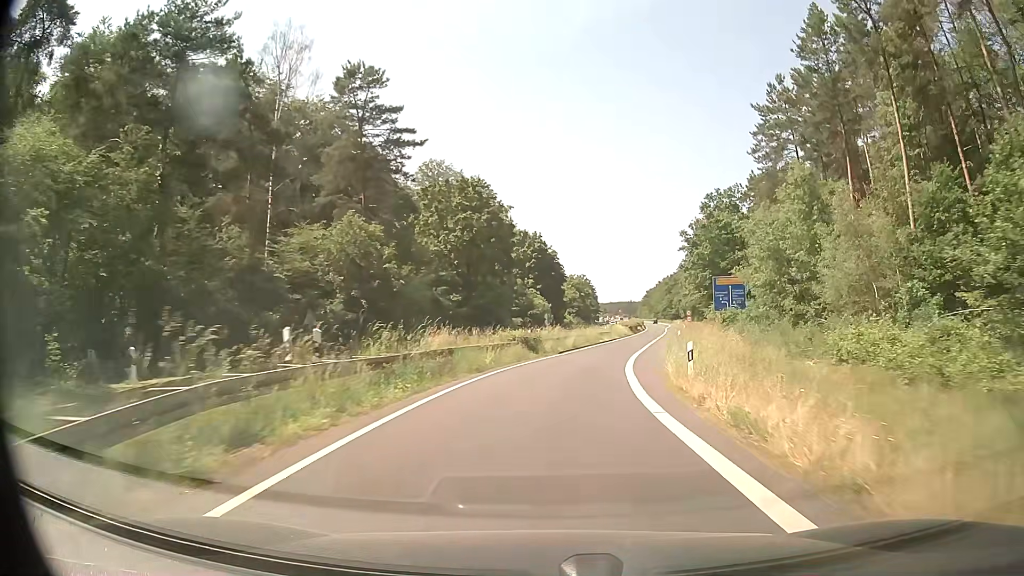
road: secondary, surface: asphalt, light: Day
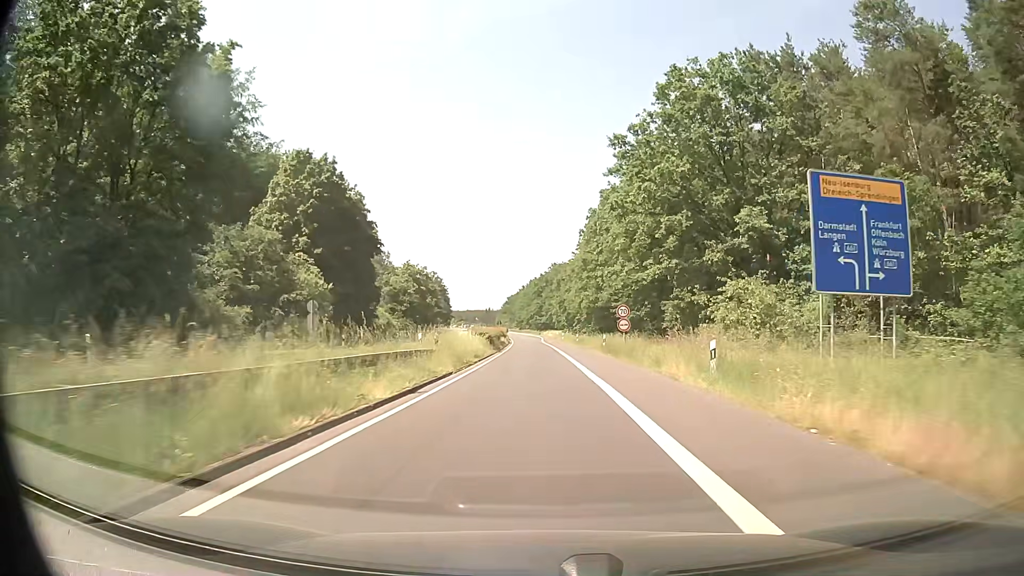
(+5.8, +48.3) m; +12°
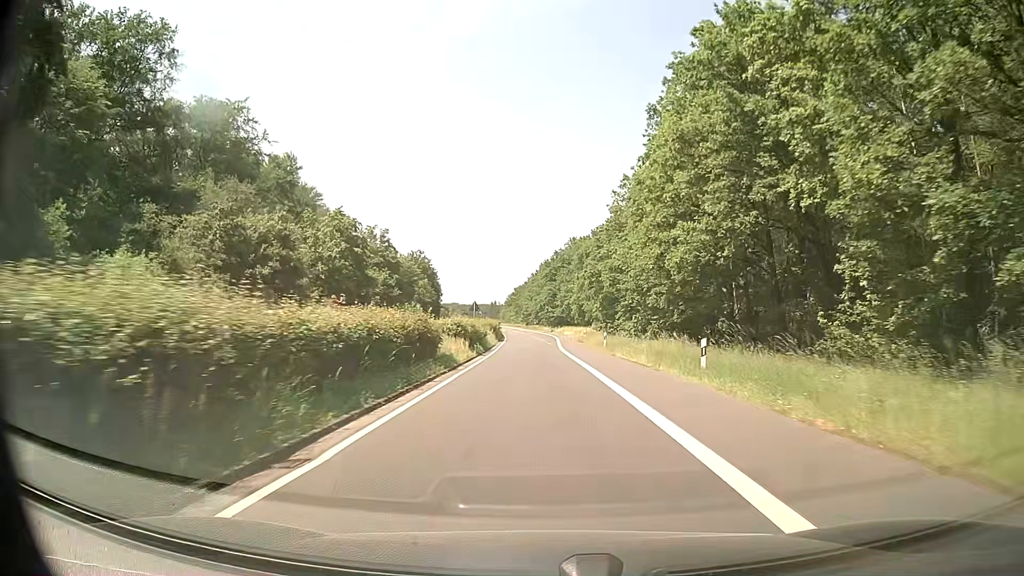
(-0.4, +49.0) m; -1°
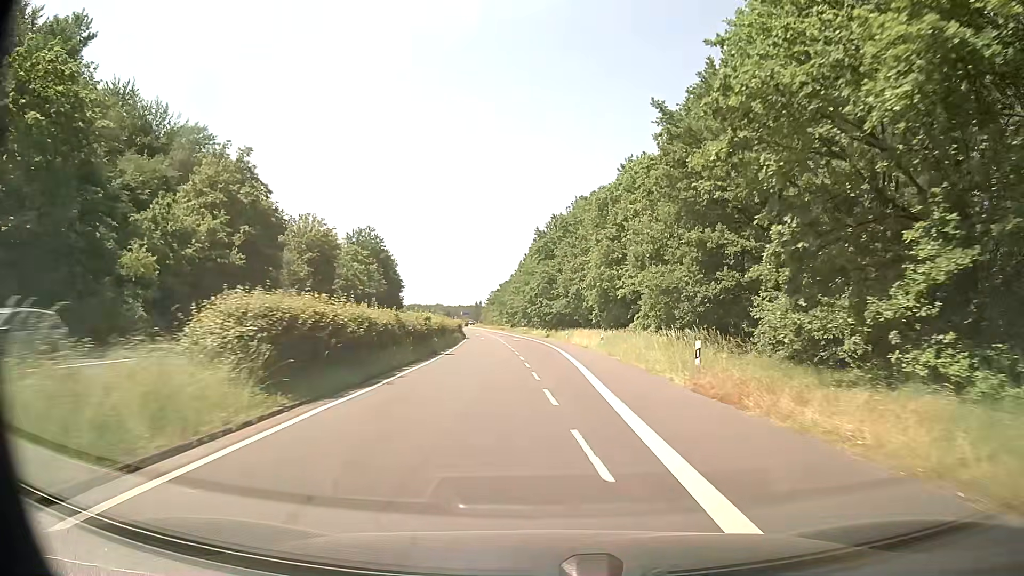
(-0.2, +49.7) m; +1°
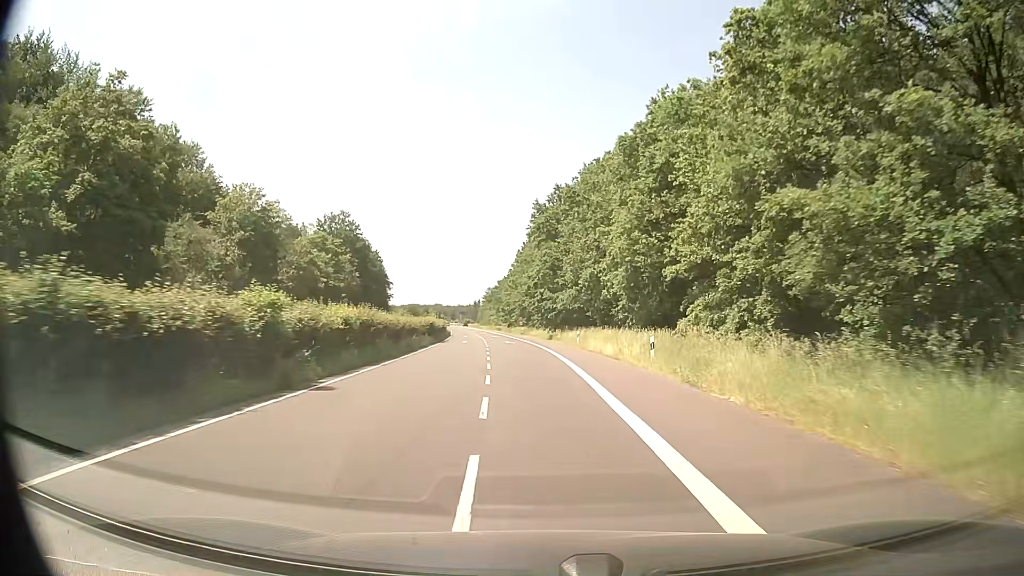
(0.0, +20.0) m; -1°
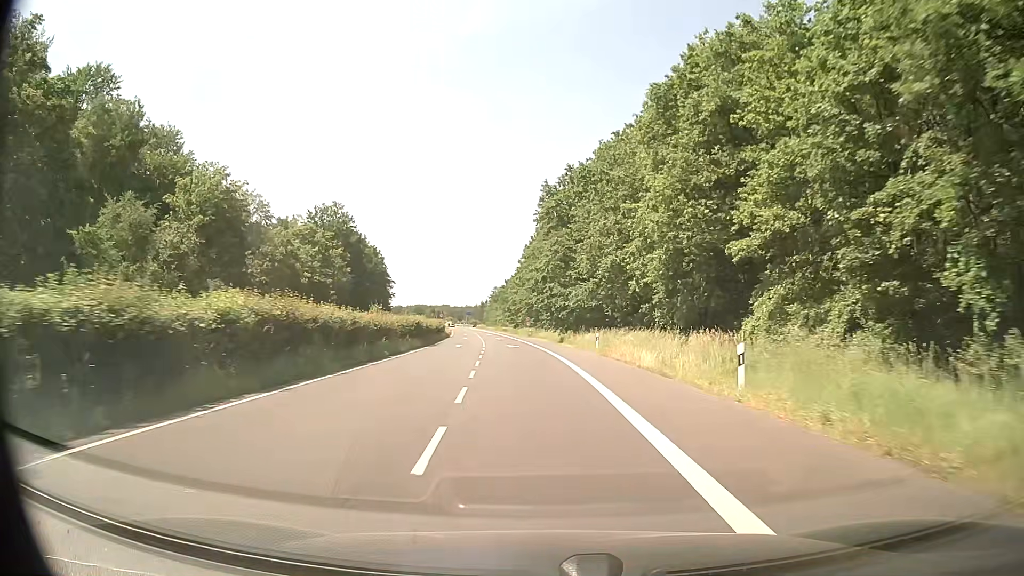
(0.0, +10.0) m; 0°
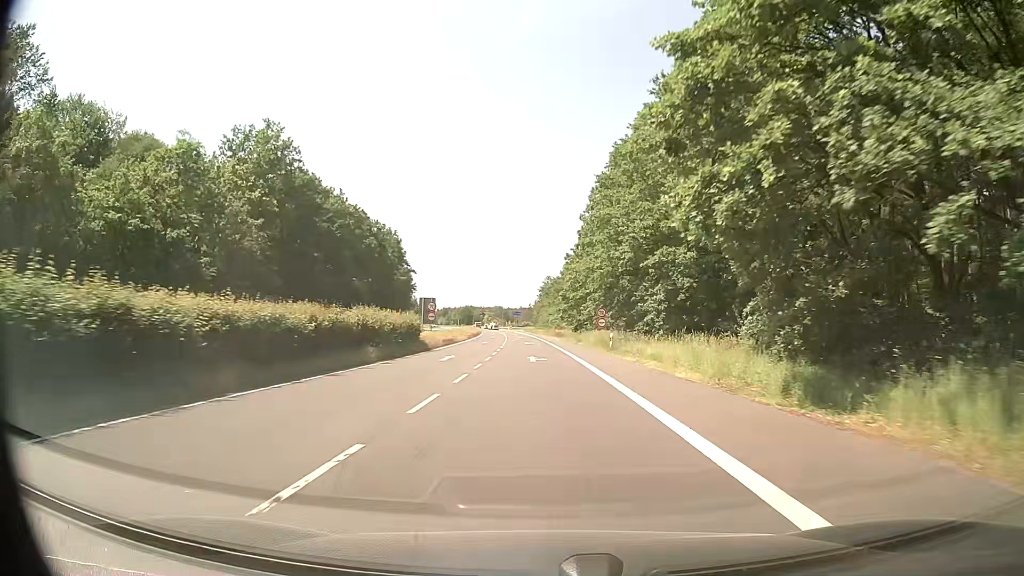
(-2.1, +49.9) m; -5°
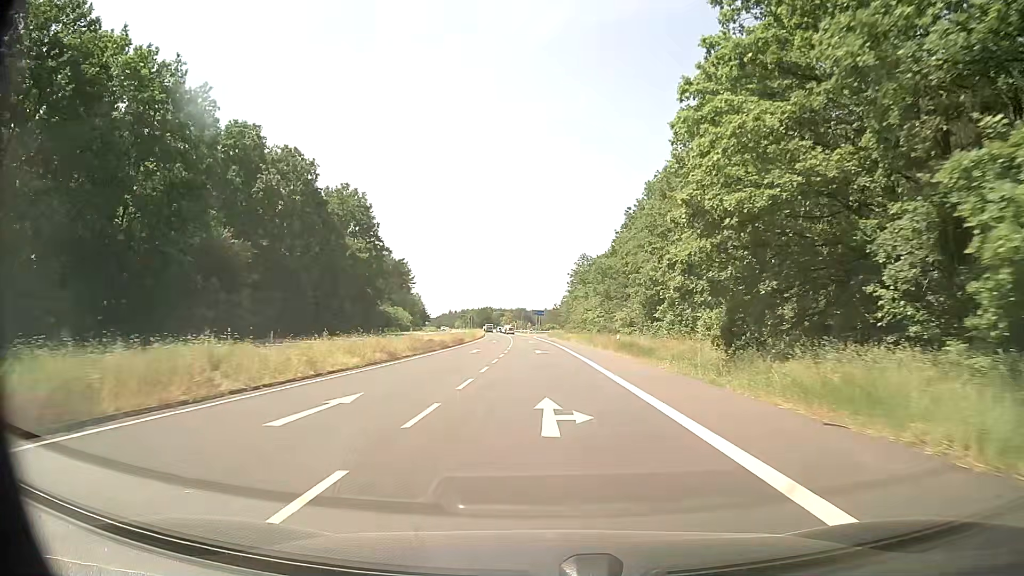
(-0.7, +49.7) m; -1°
(0, +10) (0, +20) (0, +30) (-1, +40) (-1, +50) (-1, +60) (-2, +70) (-2, +80) (-3, +90) (-3, +100) m
